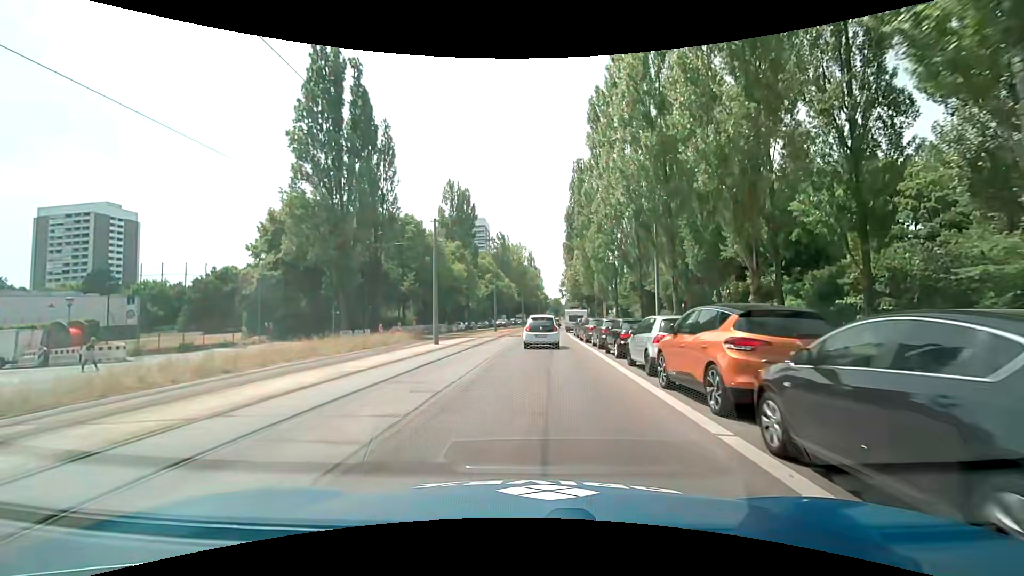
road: secondary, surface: asphalt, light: Day
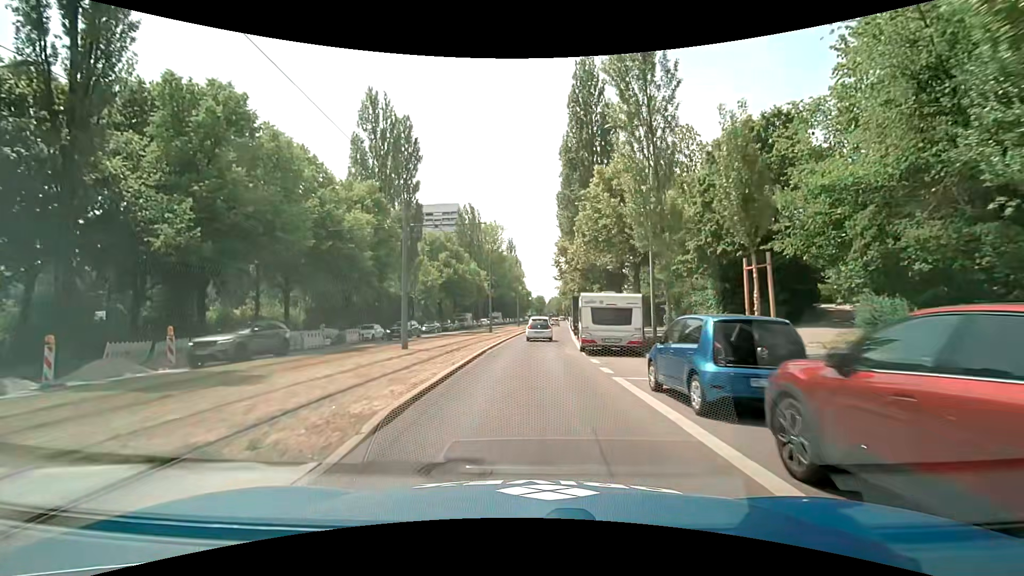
(+1.3, +33.7) m; +3°
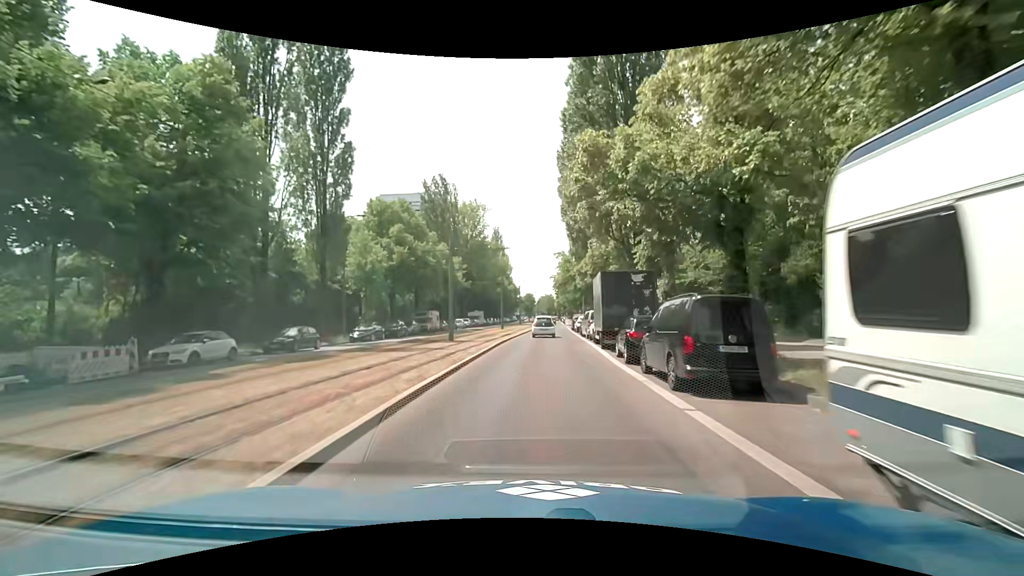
(0.0, +20.7) m; +1°
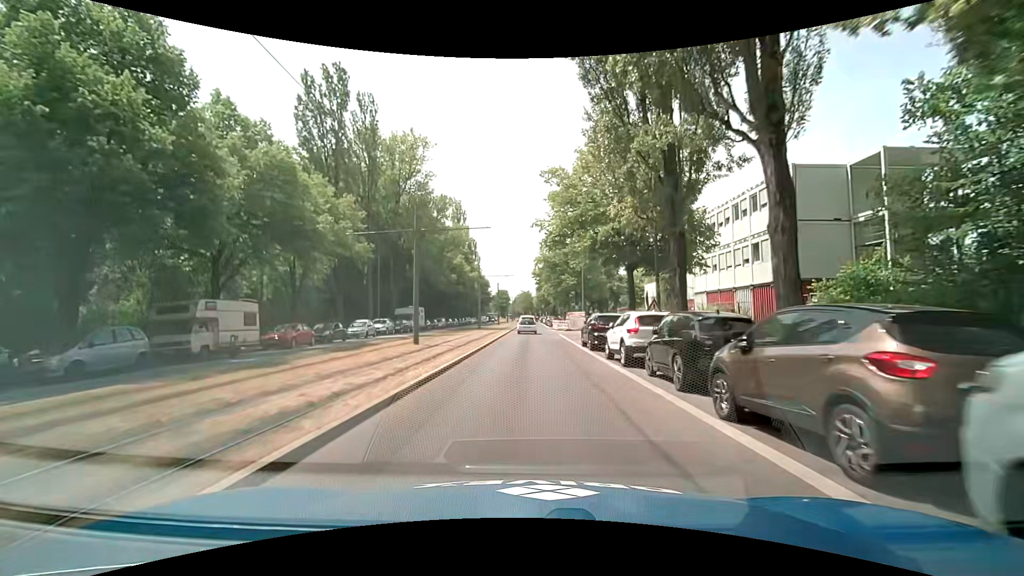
(+1.3, +35.2) m; +2°
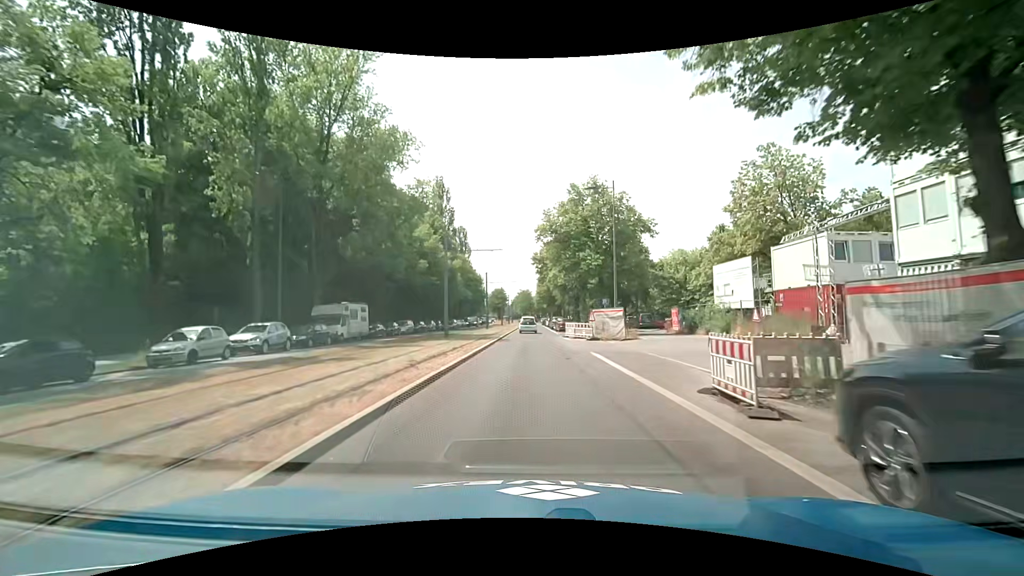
(+0.4, +21.3) m; 0°
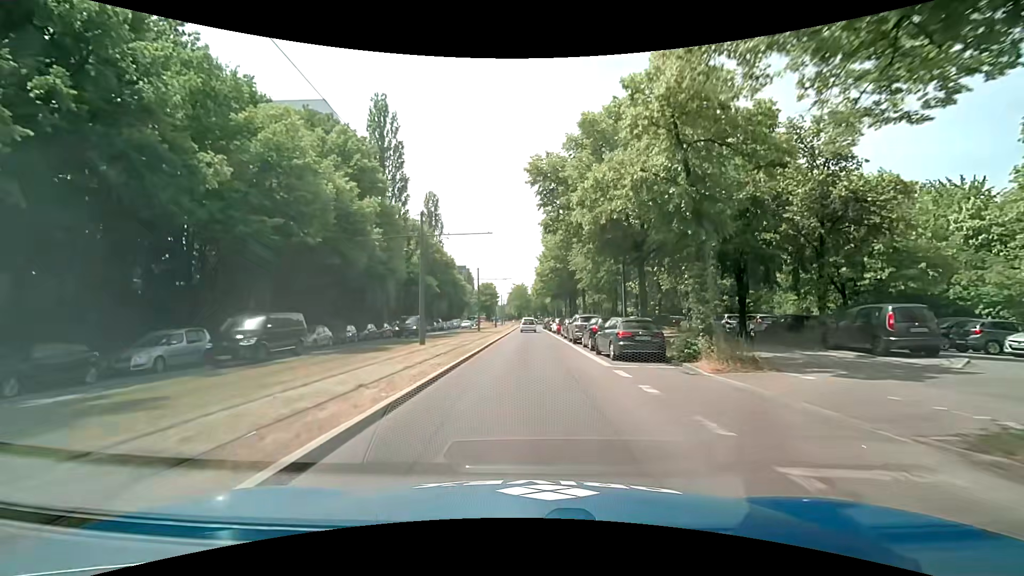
(+0.9, +35.7) m; +2°
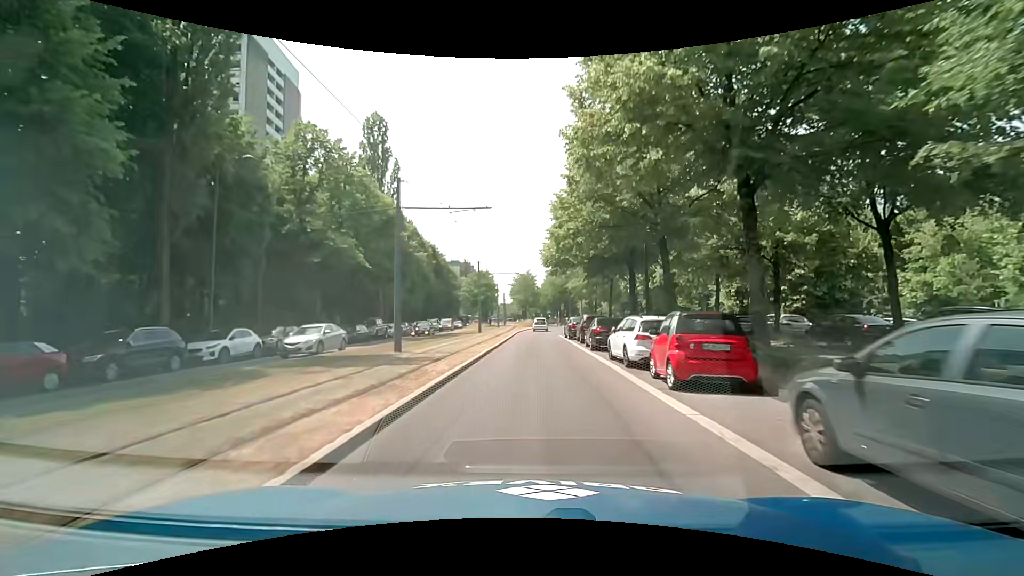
(-0.2, +35.5) m; -2°
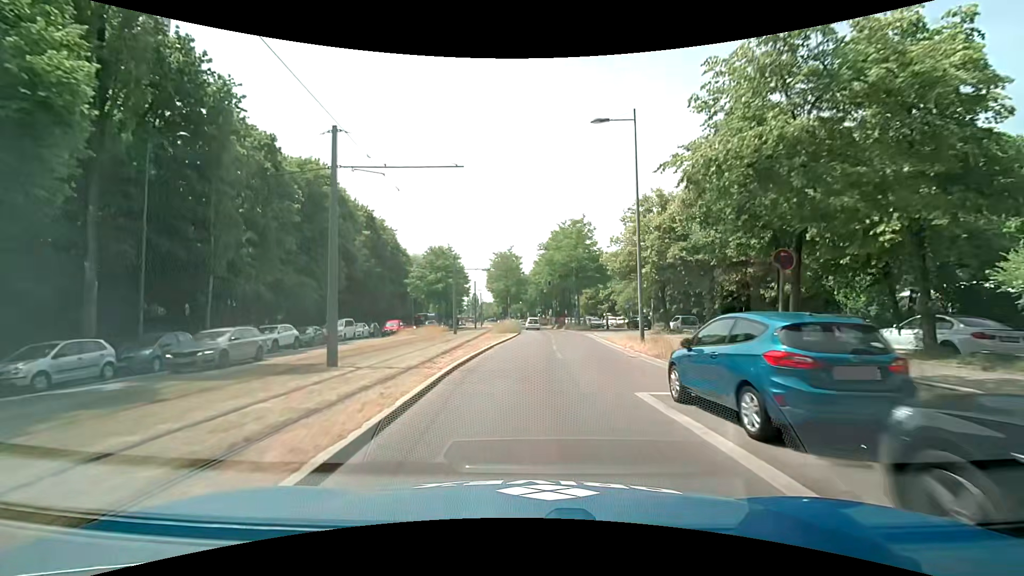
(+0.5, +34.6) m; +2°
(0, +10) (+1, +20) (+2, +30) (+3, +40) (+3, +50) (+3, +60) (+3, +70) (+2, +80) (+2, +90) (+1, +100) m
